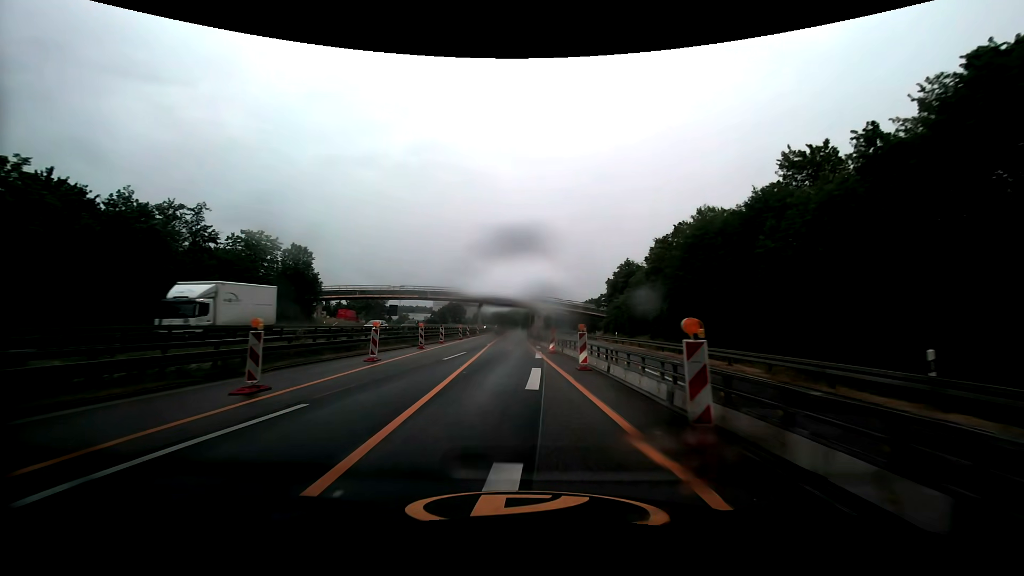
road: motorway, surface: asphalt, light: Day
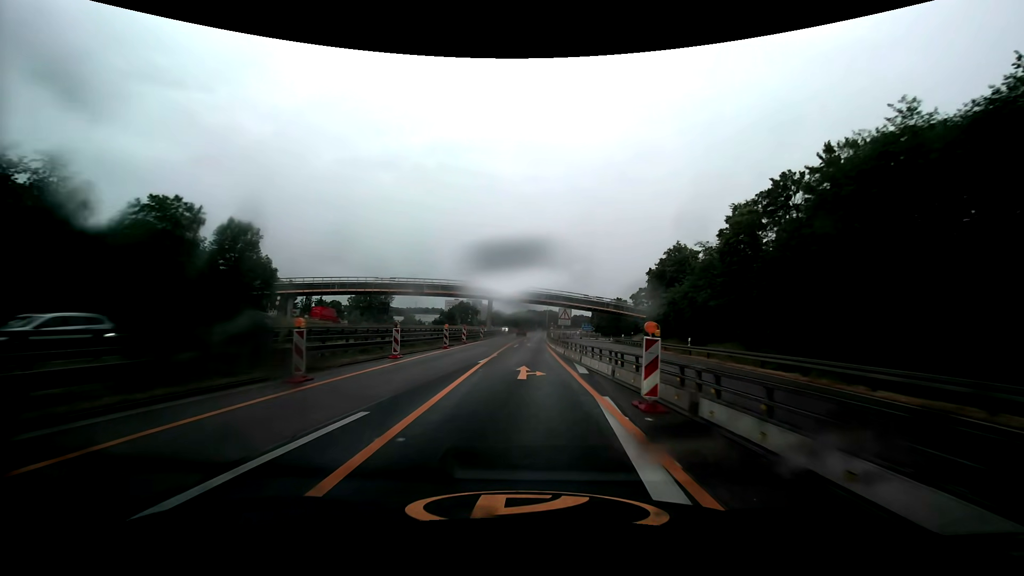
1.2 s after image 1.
(-0.4, +19.0) m; -2°
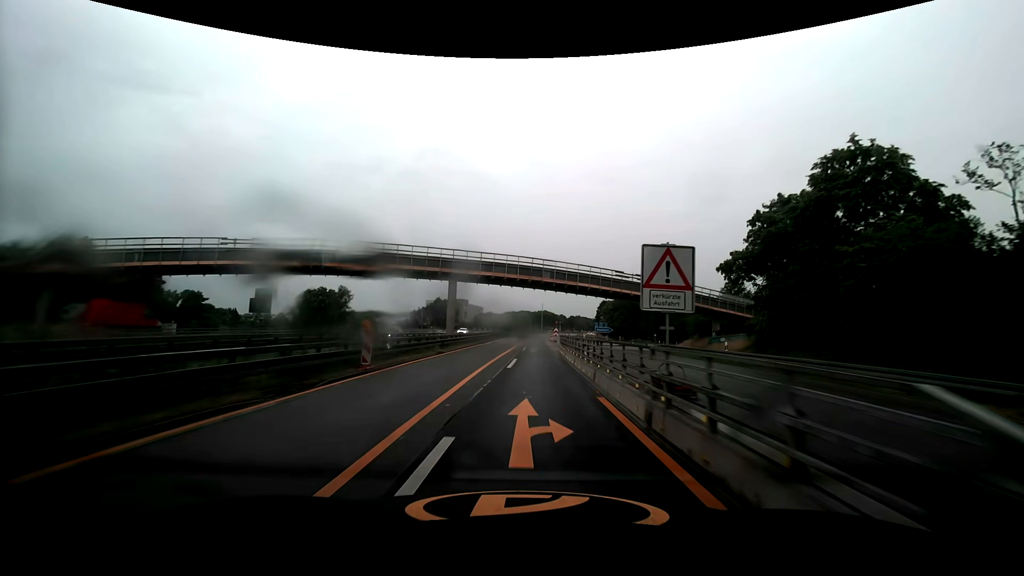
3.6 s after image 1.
(+0.2, +37.3) m; +1°
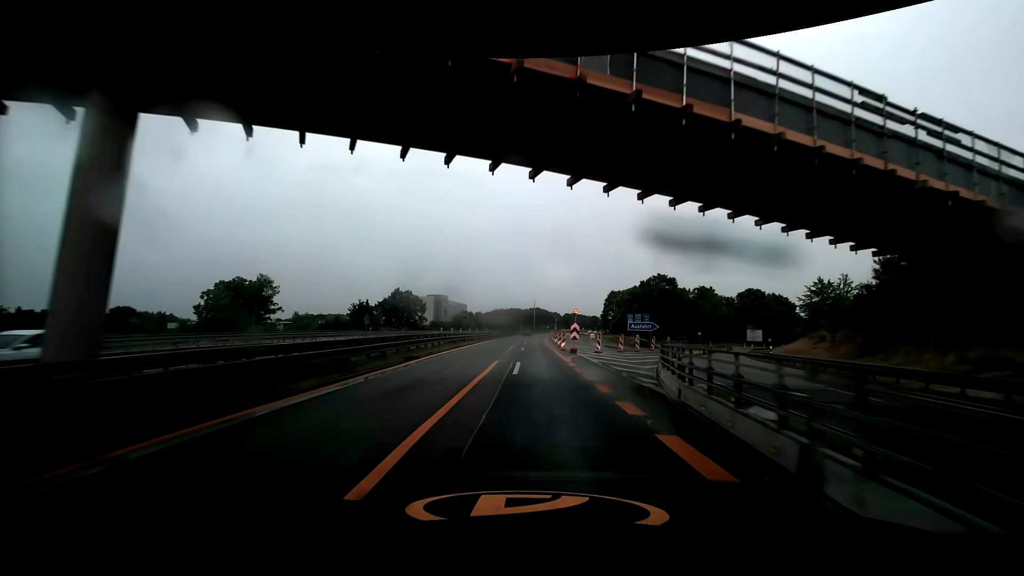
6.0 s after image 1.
(+0.4, +38.9) m; +1°
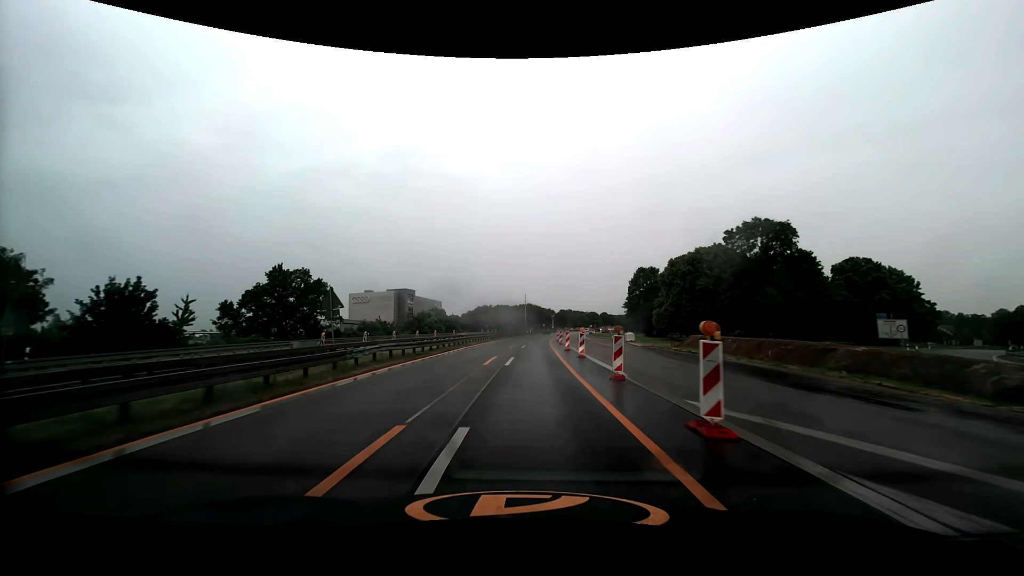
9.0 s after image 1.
(+0.6, +50.5) m; +1°
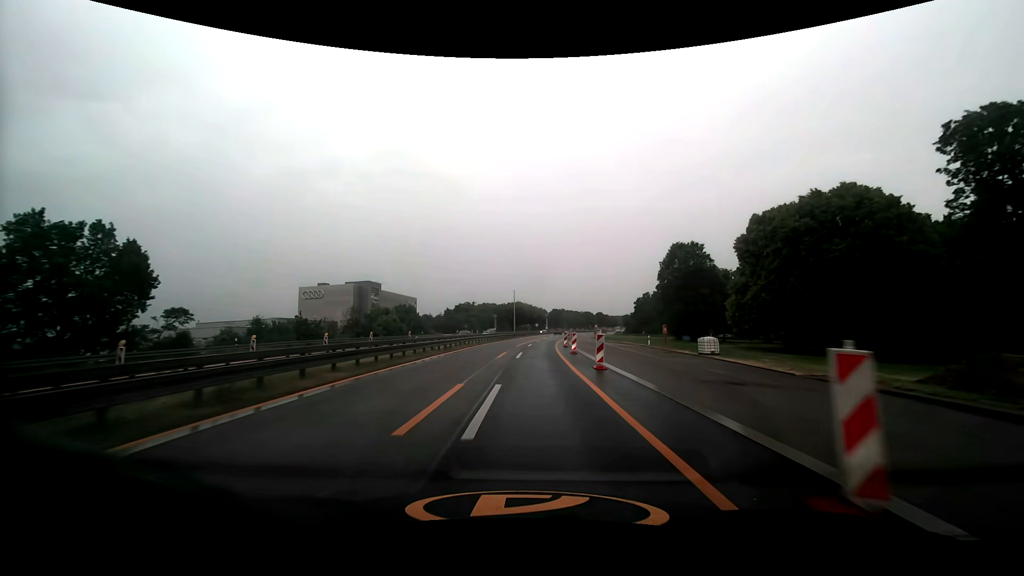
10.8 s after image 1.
(+0.3, +30.6) m; +1°
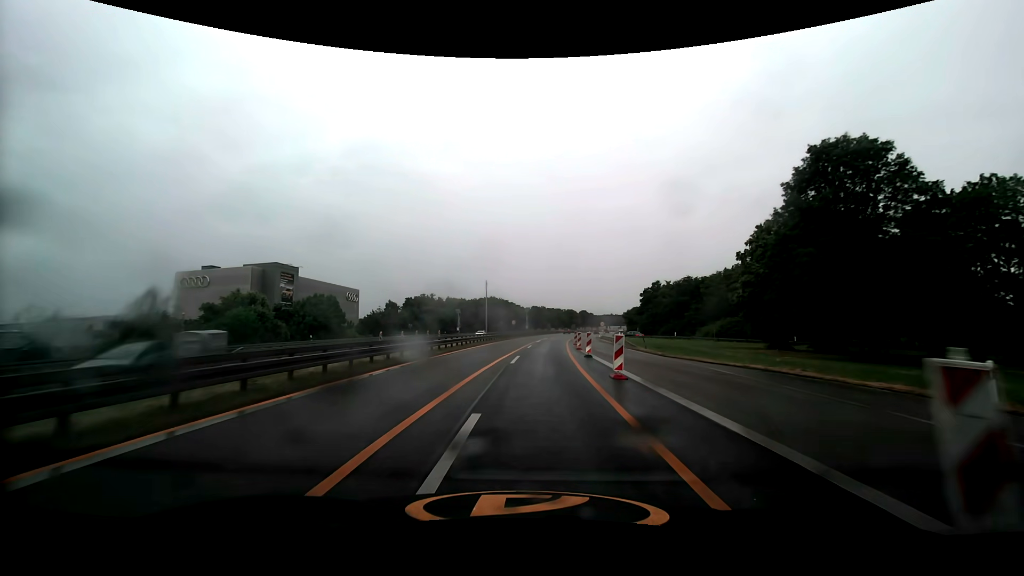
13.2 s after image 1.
(+0.9, +40.4) m; +3°
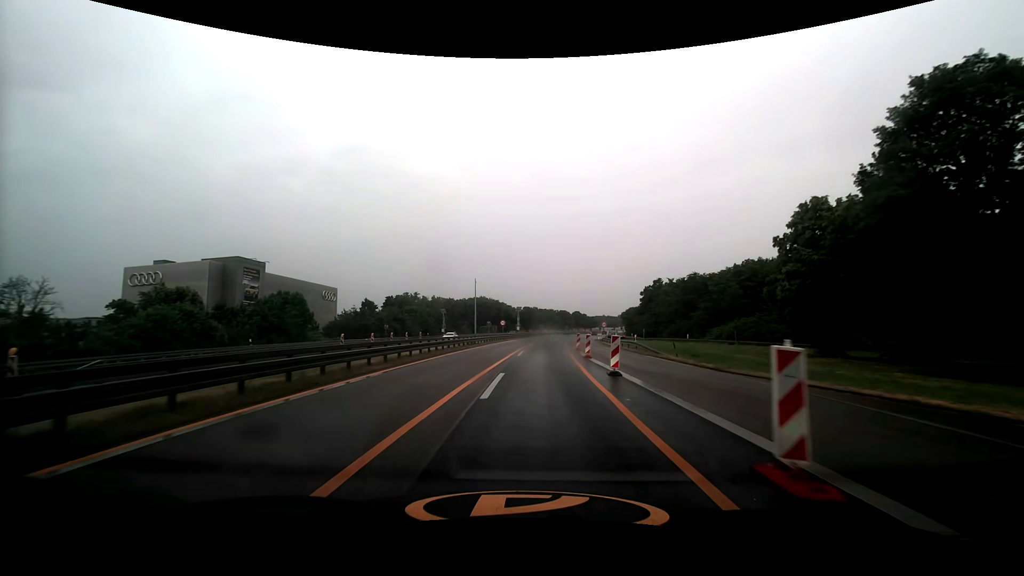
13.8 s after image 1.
(+0.1, +10.0) m; +1°
(0, +10) (0, +20) (+1, +30) (+1, +40) (+2, +50) (+3, +60) (+4, +70) (+5, +80) (+6, +90) (+7, +100) m
